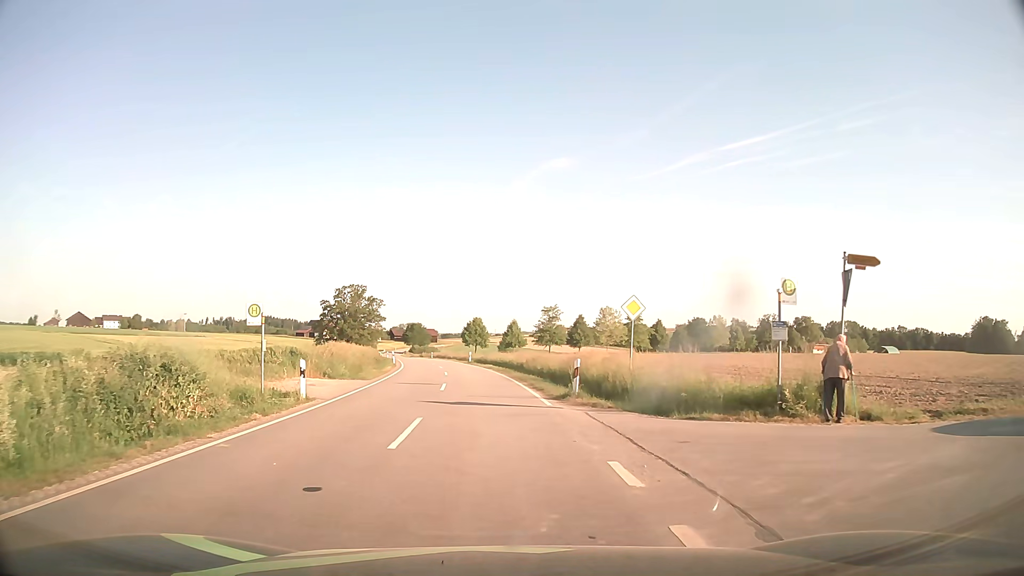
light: Day
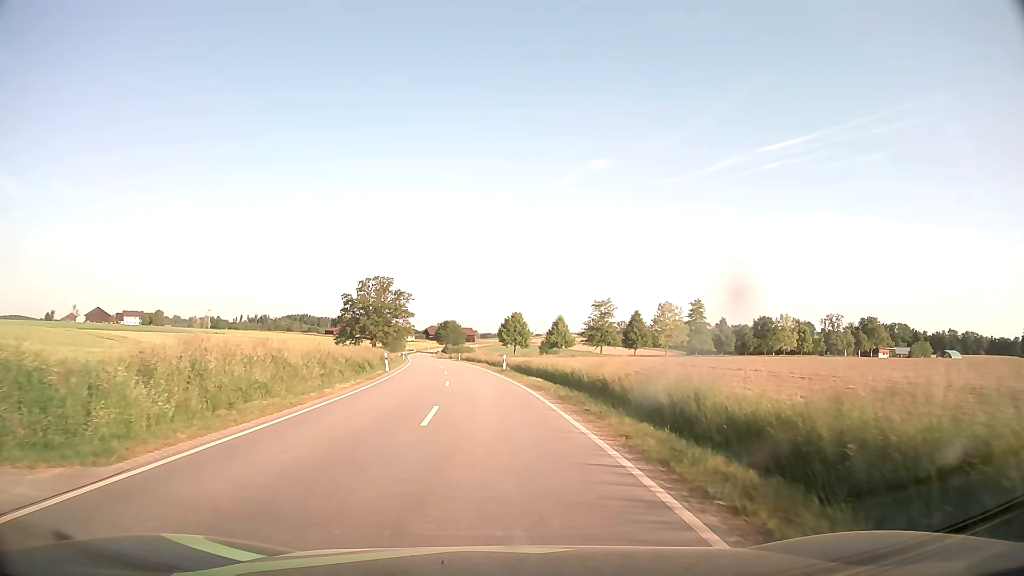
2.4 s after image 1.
(-0.7, +22.2) m; -3°
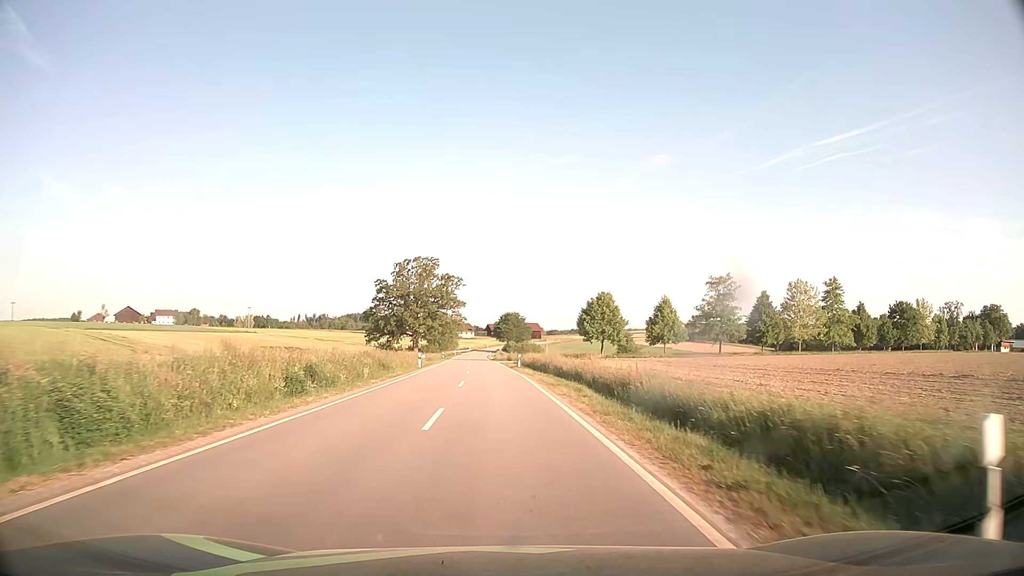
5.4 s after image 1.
(-1.9, +37.8) m; -5°
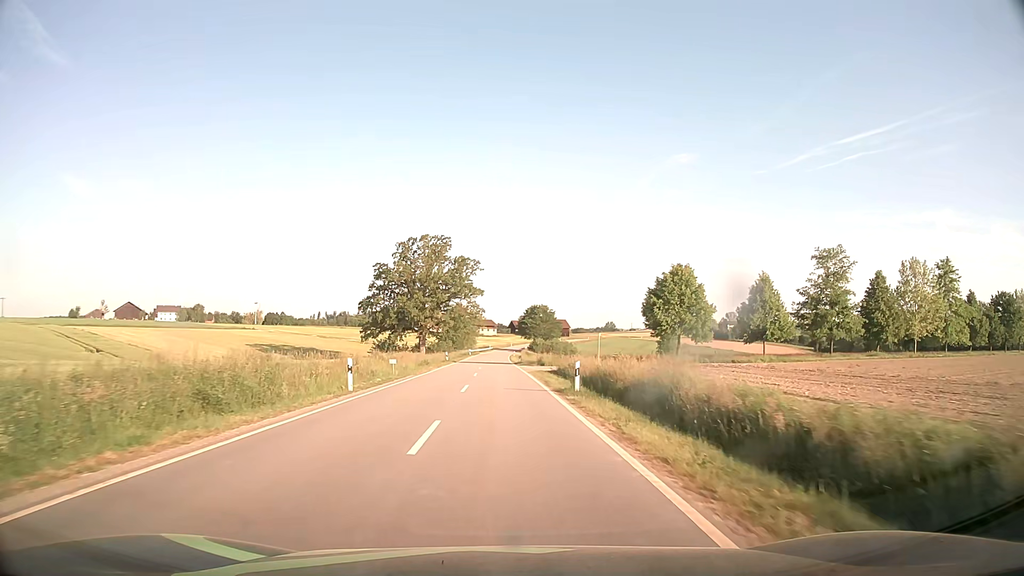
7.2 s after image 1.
(-0.5, +27.1) m; -2°
(0, +10) (0, +20) (0, +30) (0, +40) (-1, +50) (-1, +60) (-1, +70) (-1, +80) (-1, +90) (-1, +100) m
